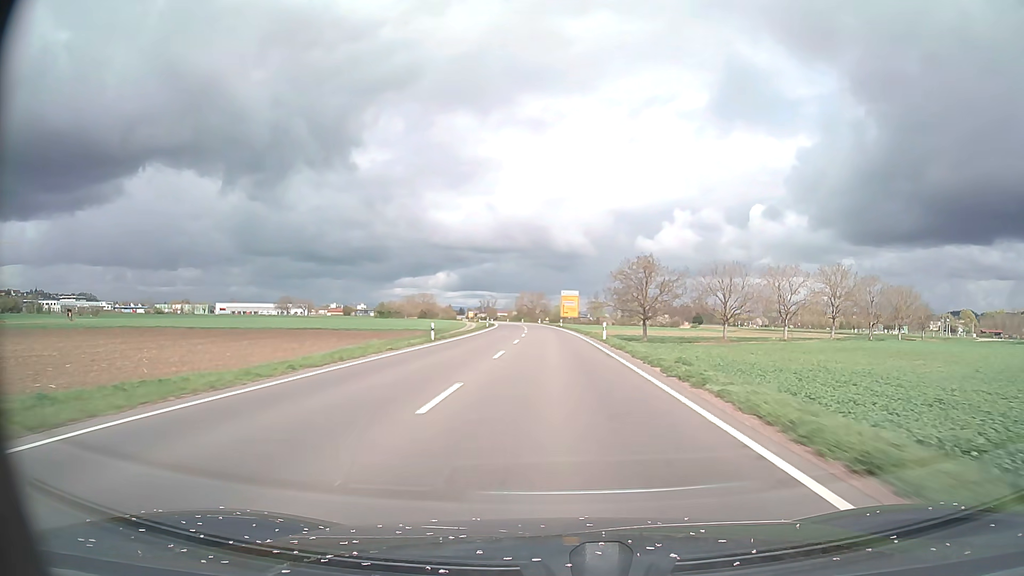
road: secondary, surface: asphalt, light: Day
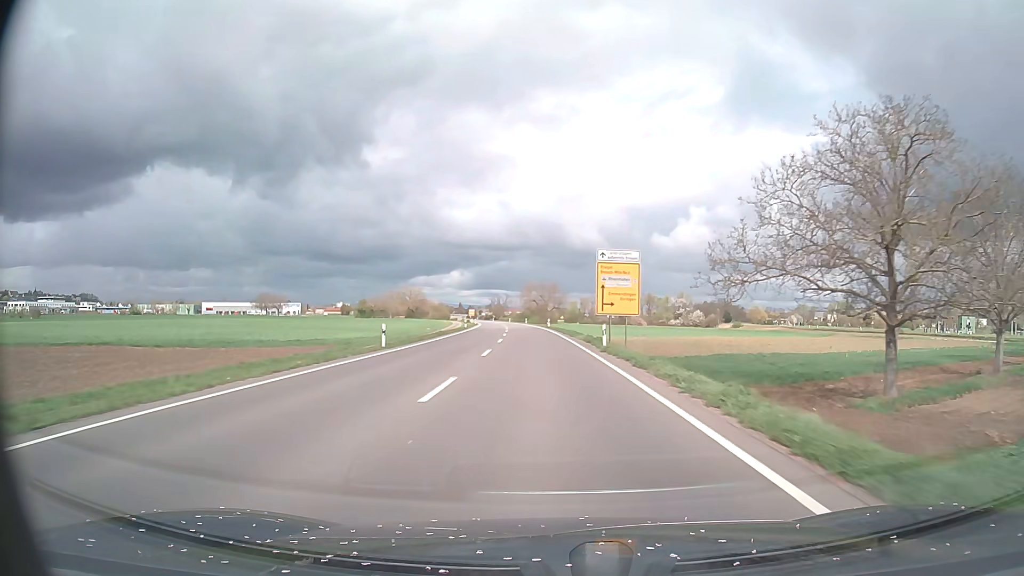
(-0.4, +58.8) m; -1°
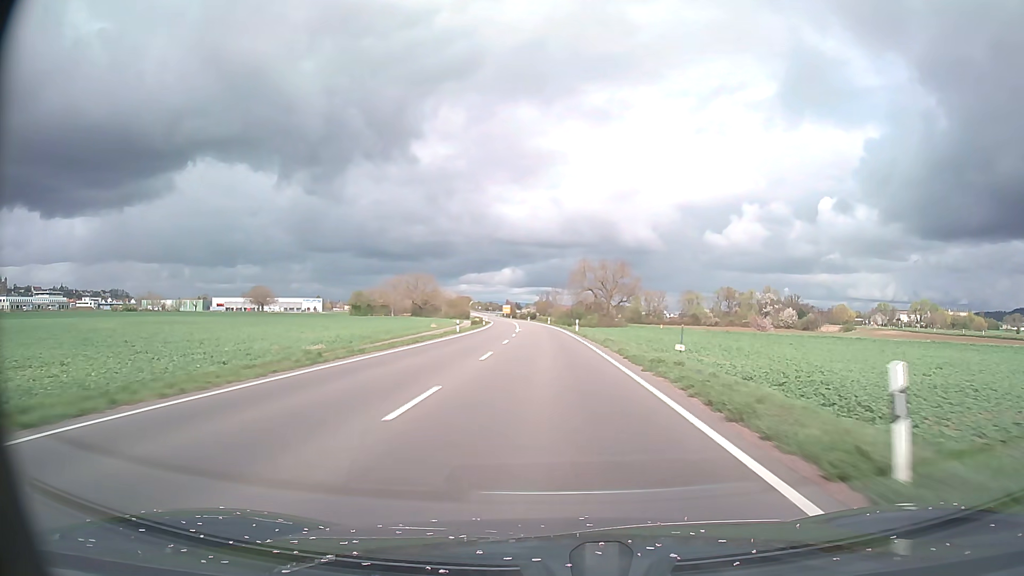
(-2.9, +73.9) m; -4°
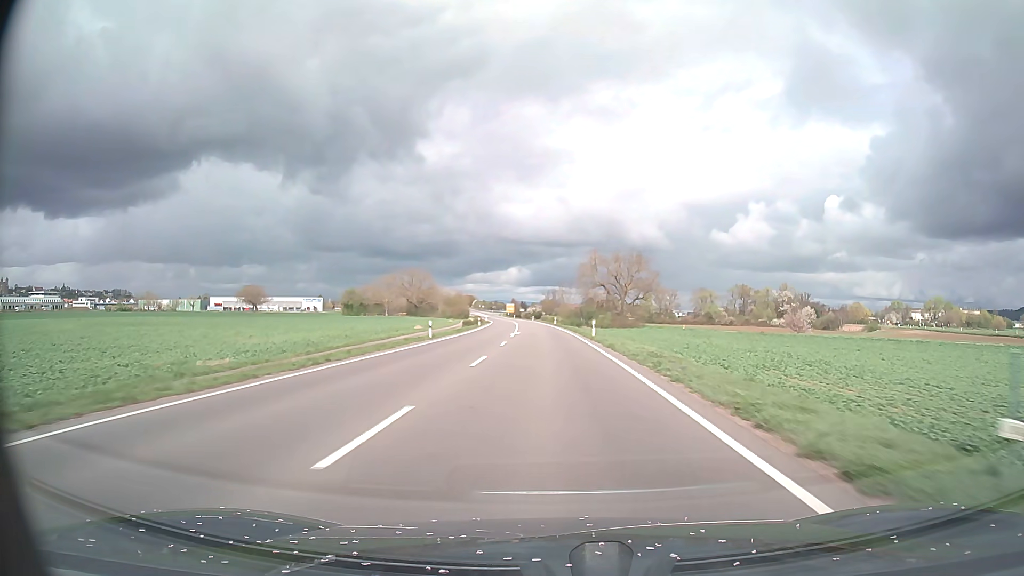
(-0.1, +14.8) m; -1°
(0, +10) (0, +20) (0, +30) (-1, +40) (-1, +50) (-1, +60) (-2, +70) (-2, +80) (-3, +90) (-3, +100) m
